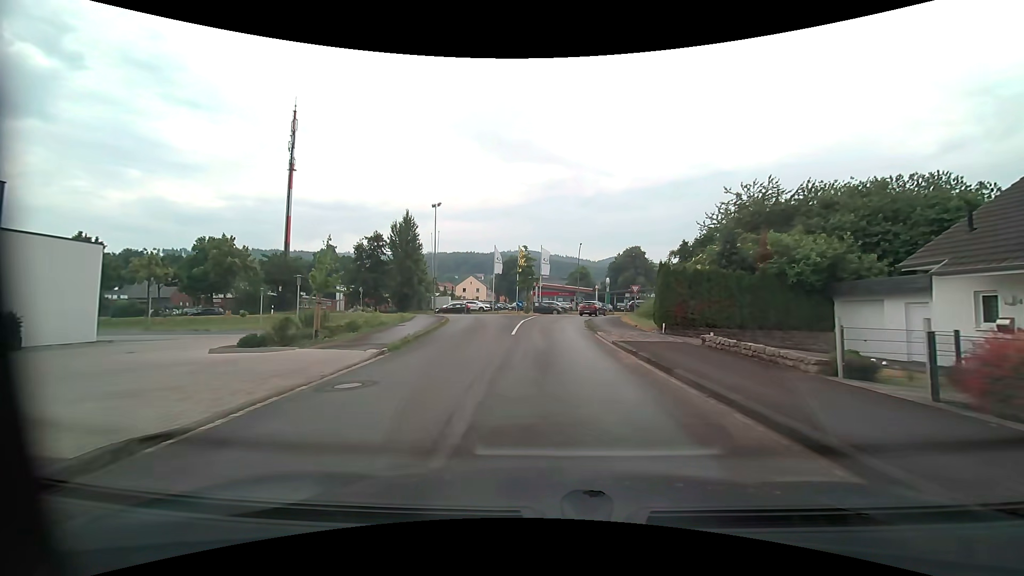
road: residential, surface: asphalt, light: Day
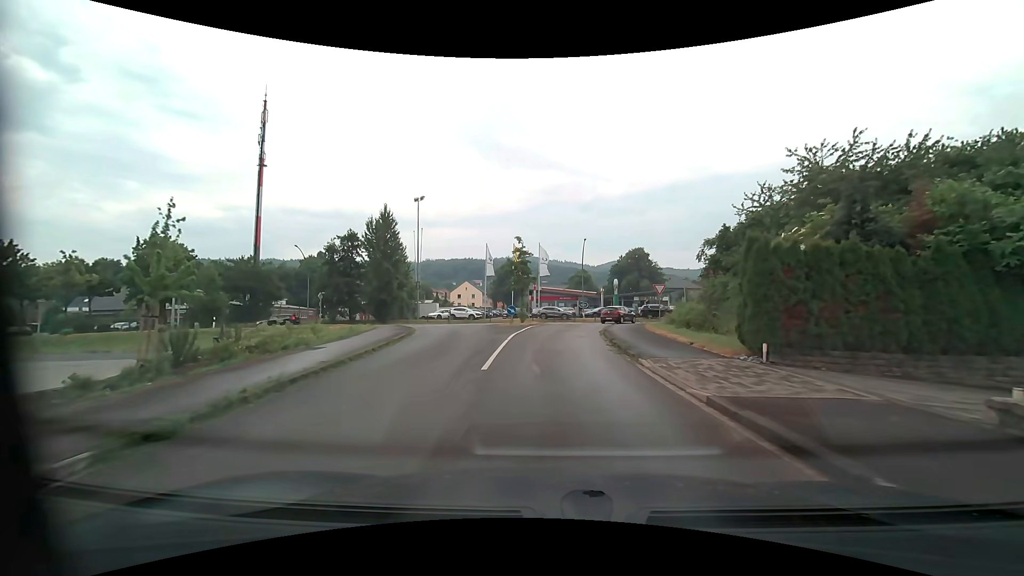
(-0.1, +9.5) m; 0°
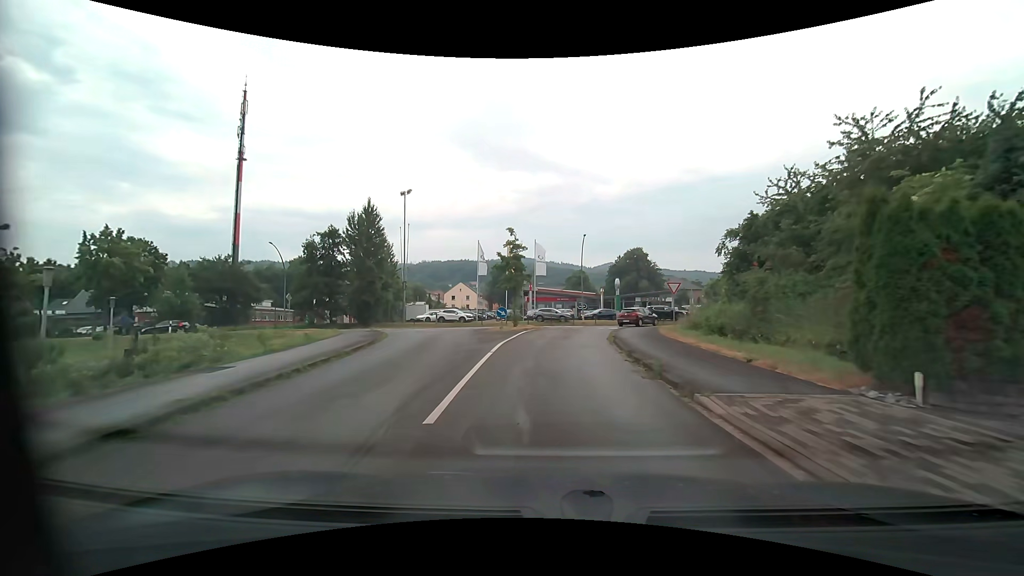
(0.0, +4.7) m; 0°
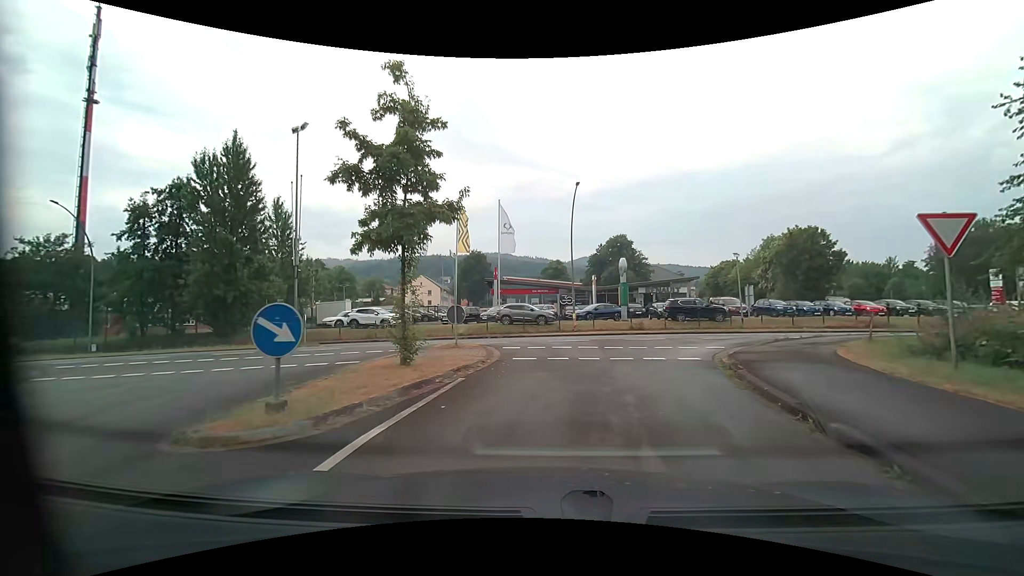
(+0.3, +20.9) m; +3°
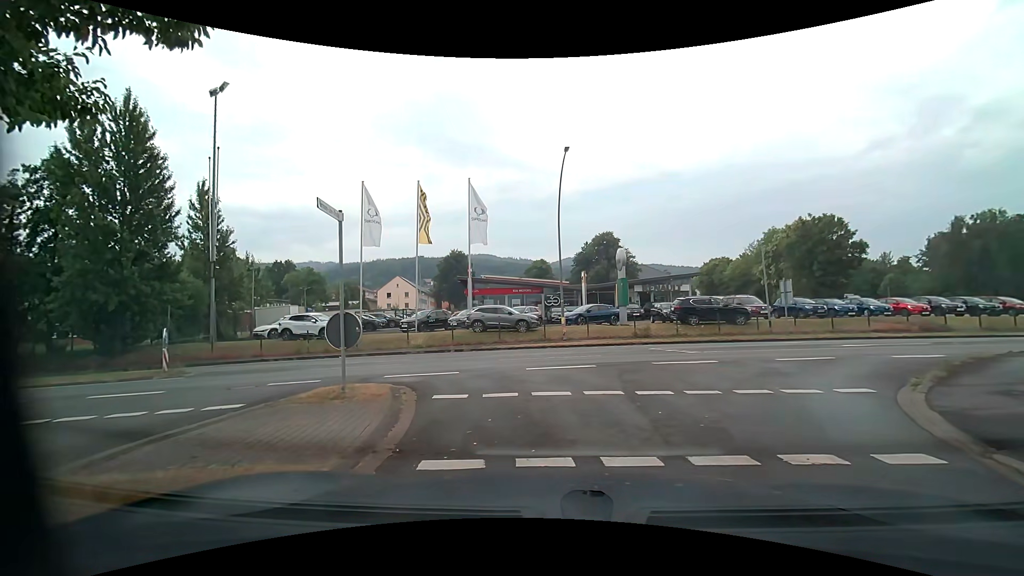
(+0.1, +7.2) m; +3°
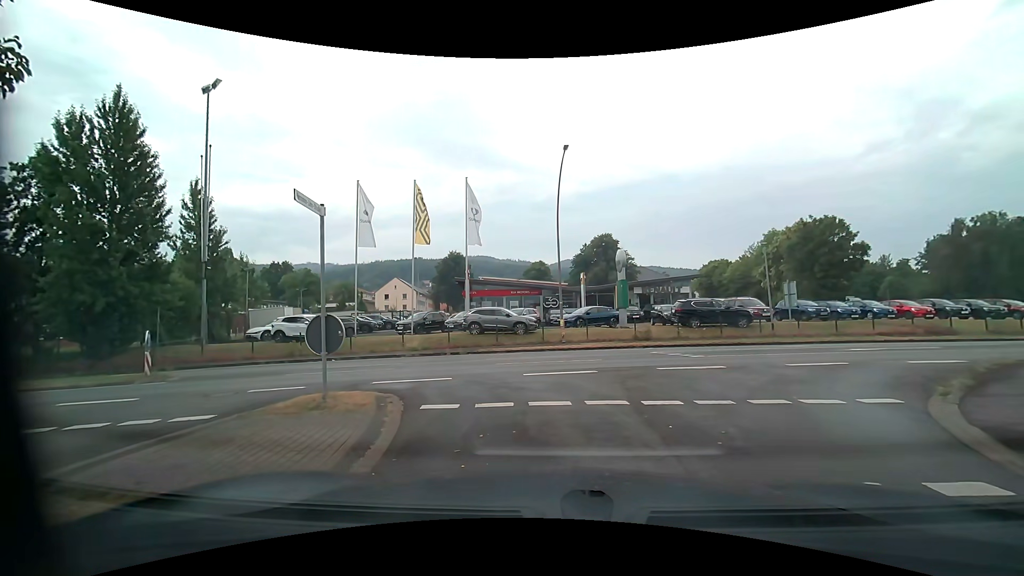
(0.0, +0.6) m; 0°
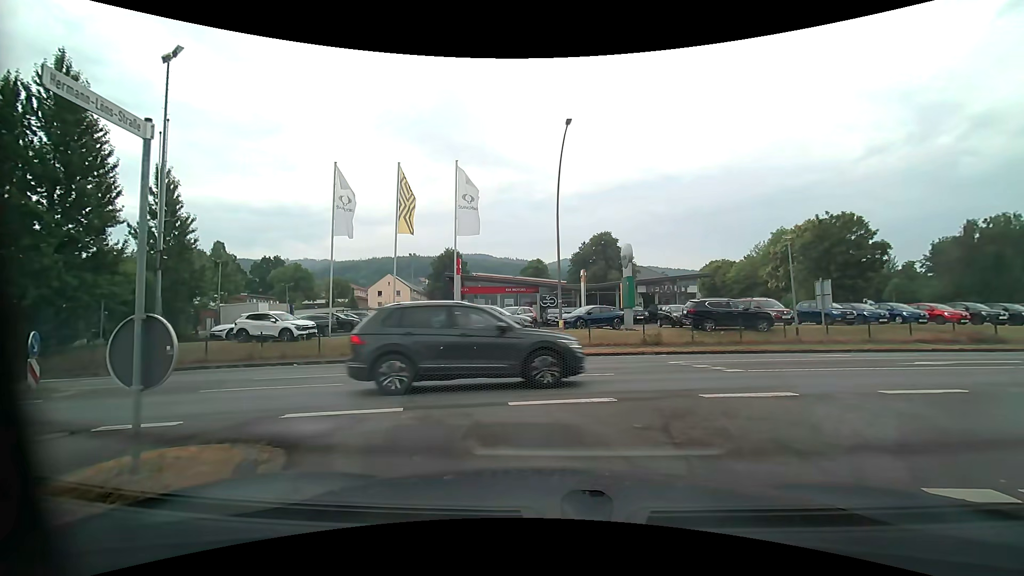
(-0.1, +3.5) m; -2°
